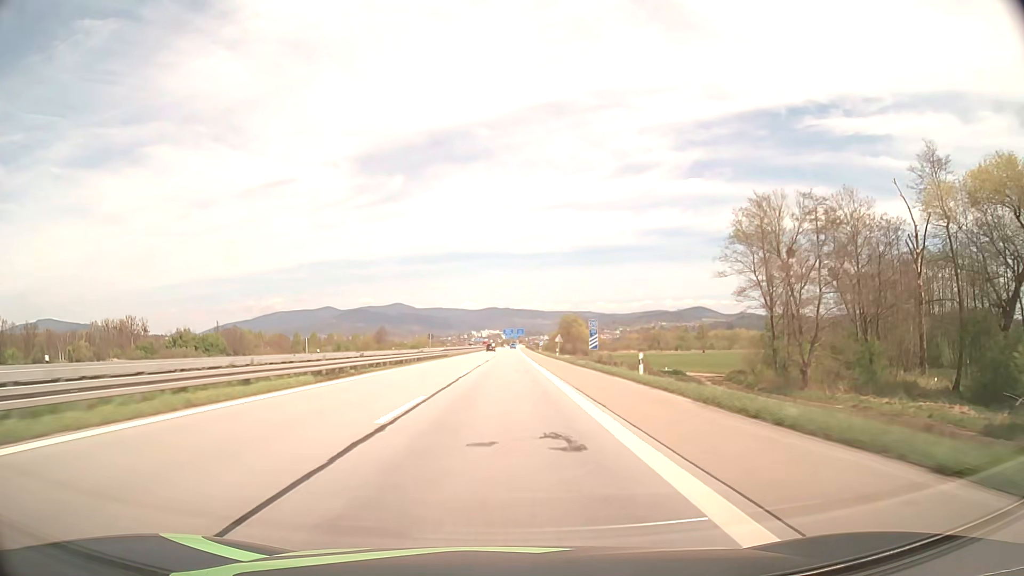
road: motorway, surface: asphalt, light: Day
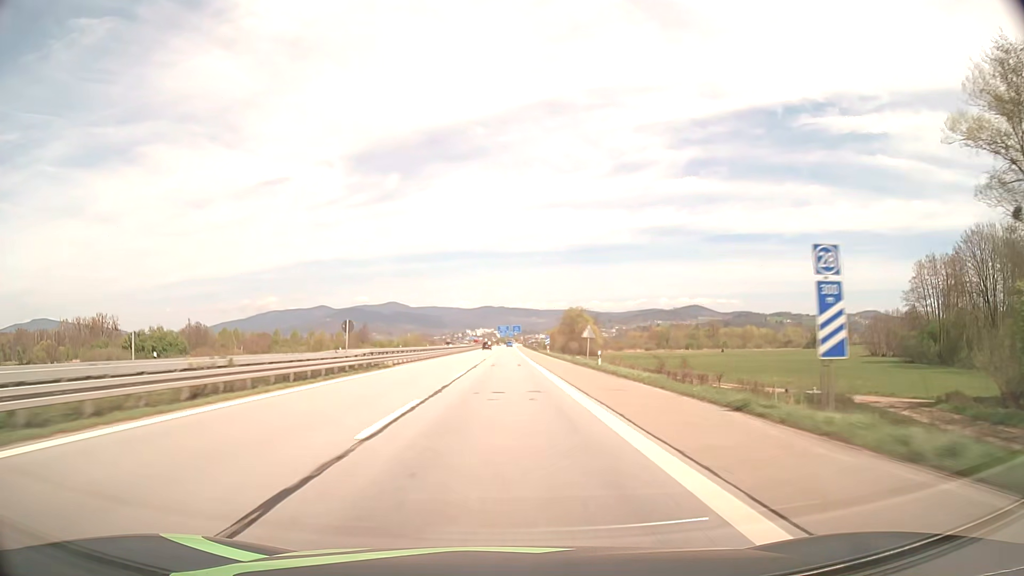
(+0.1, +38.0) m; 0°
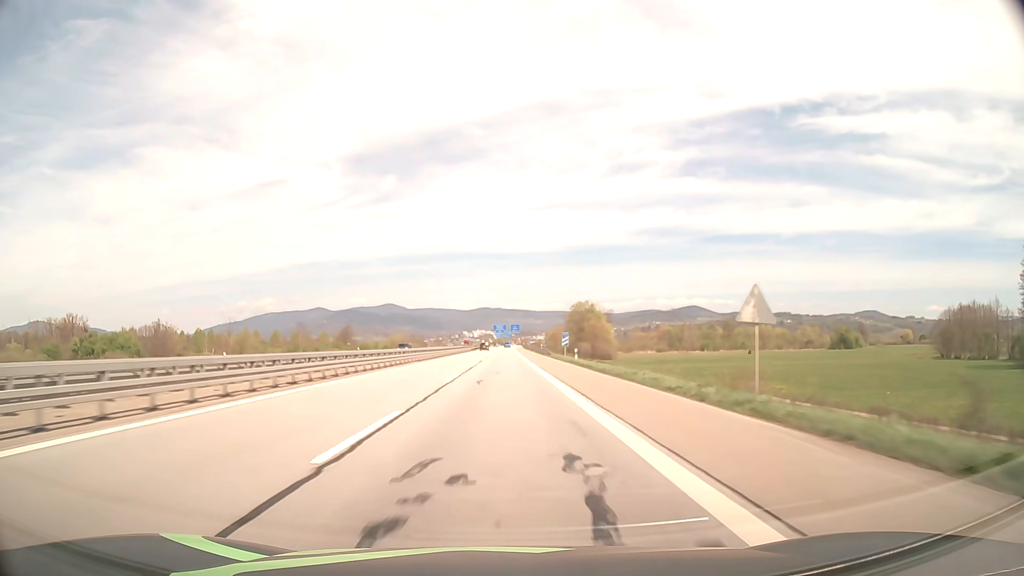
(+0.1, +38.1) m; 0°
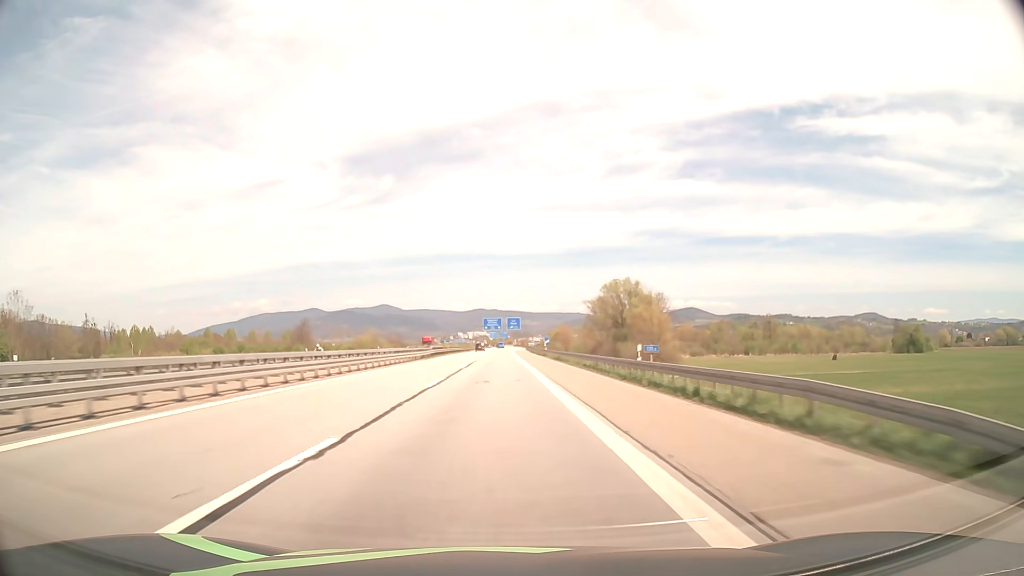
(+0.2, +76.2) m; 0°
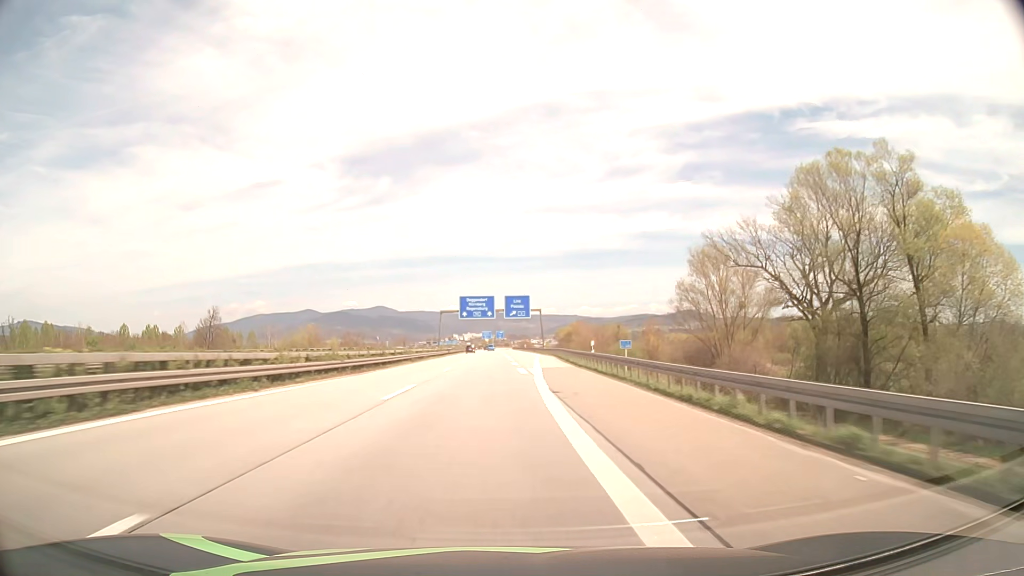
(-0.1, +95.0) m; 0°
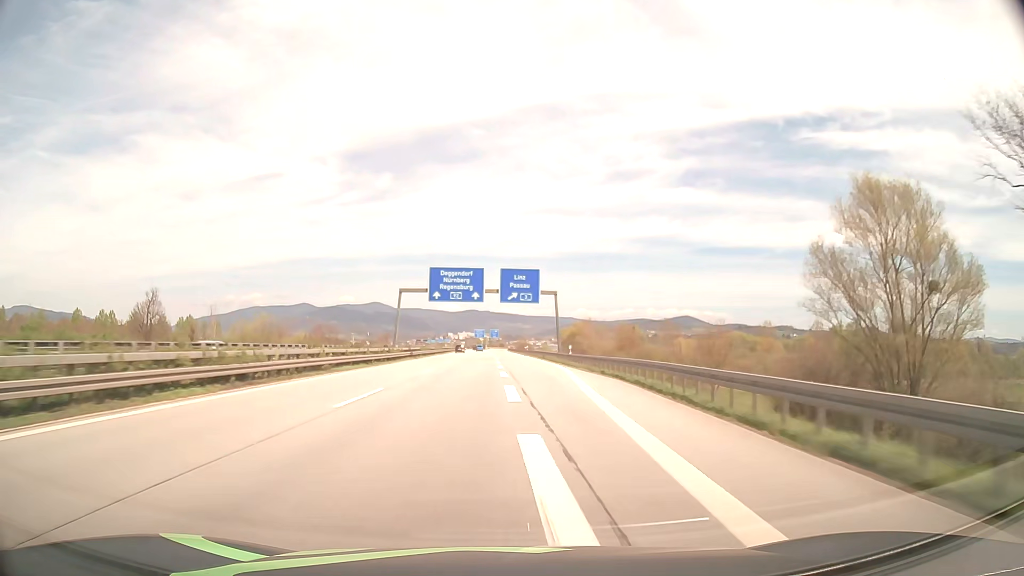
(+0.2, +37.8) m; 0°
(0, +10) (0, +20) (0, +30) (0, +40) (0, +50) (0, +60) (0, +70) (0, +80) (0, +90) (0, +100) m
